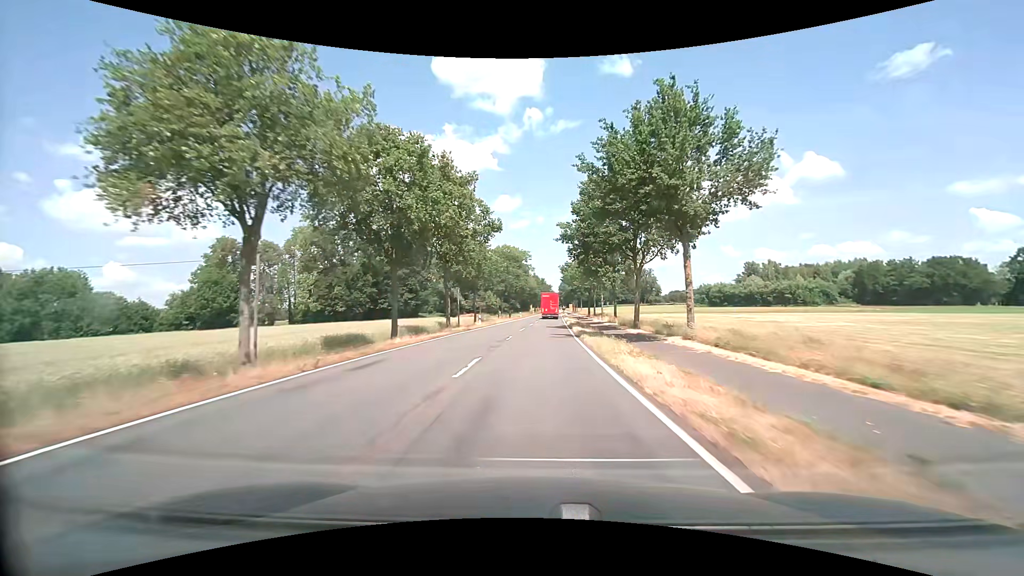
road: secondary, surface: asphalt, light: Day
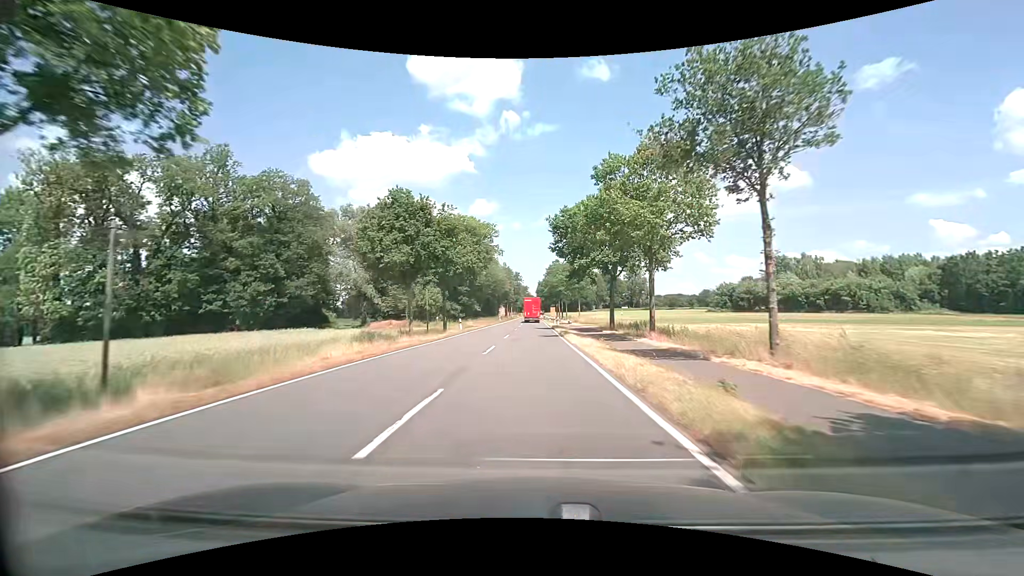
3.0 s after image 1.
(+1.6, +53.5) m; +3°
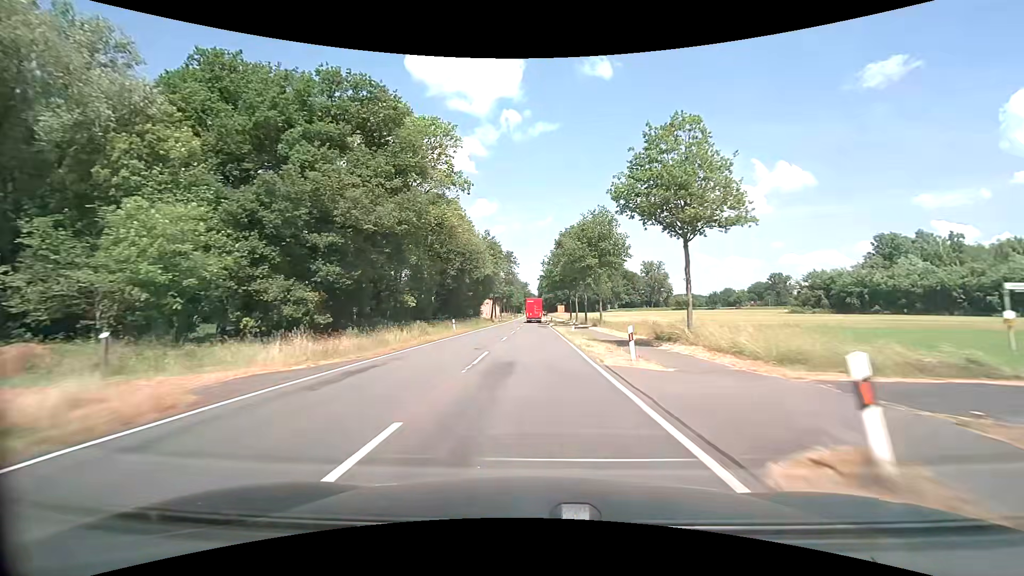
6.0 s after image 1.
(-0.3, +53.6) m; 0°
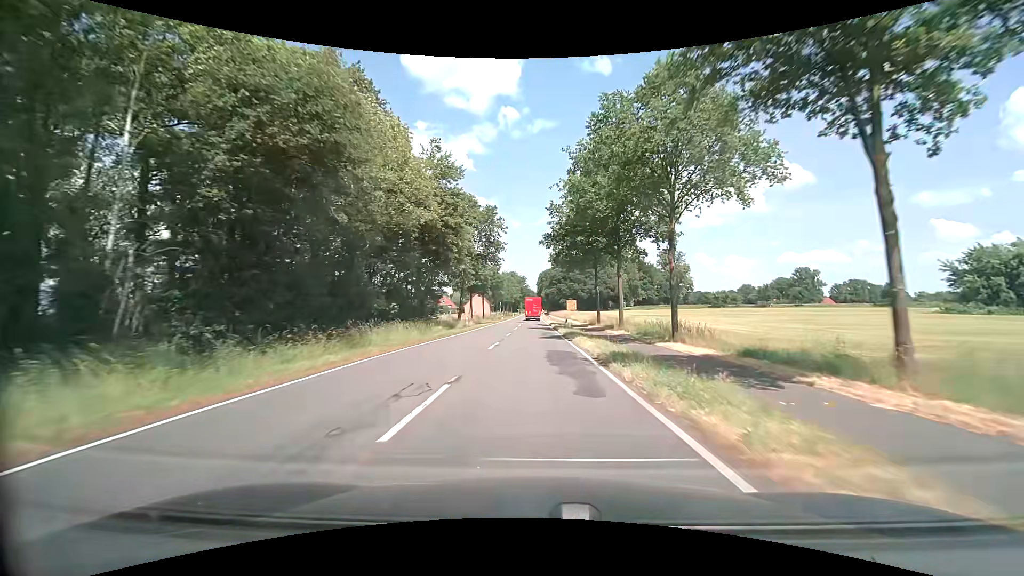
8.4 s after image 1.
(0.0, +42.9) m; 0°
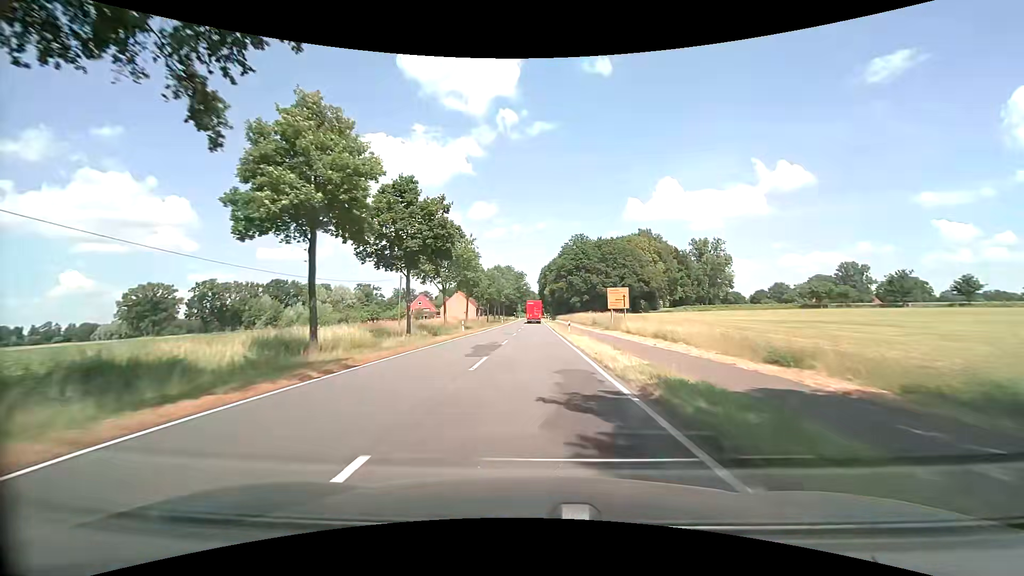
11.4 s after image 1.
(+0.2, +53.6) m; 0°
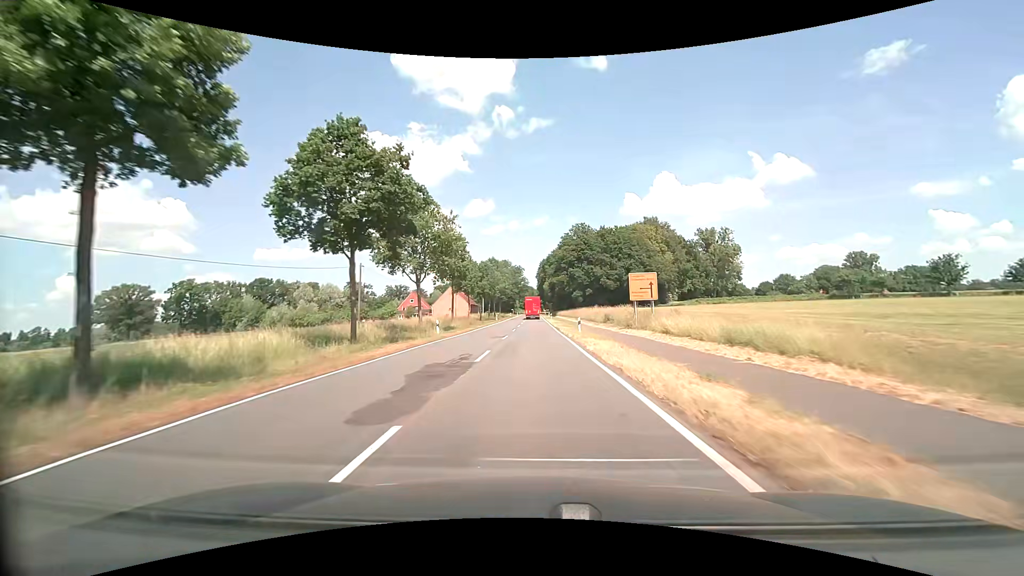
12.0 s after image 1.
(+0.1, +10.7) m; +1°
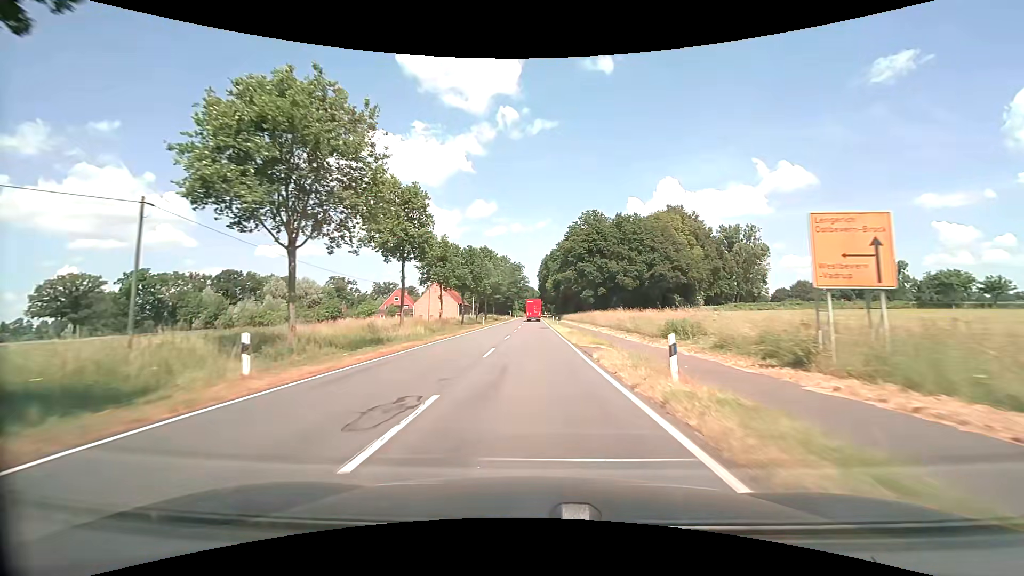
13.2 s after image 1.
(0.0, +21.5) m; 0°
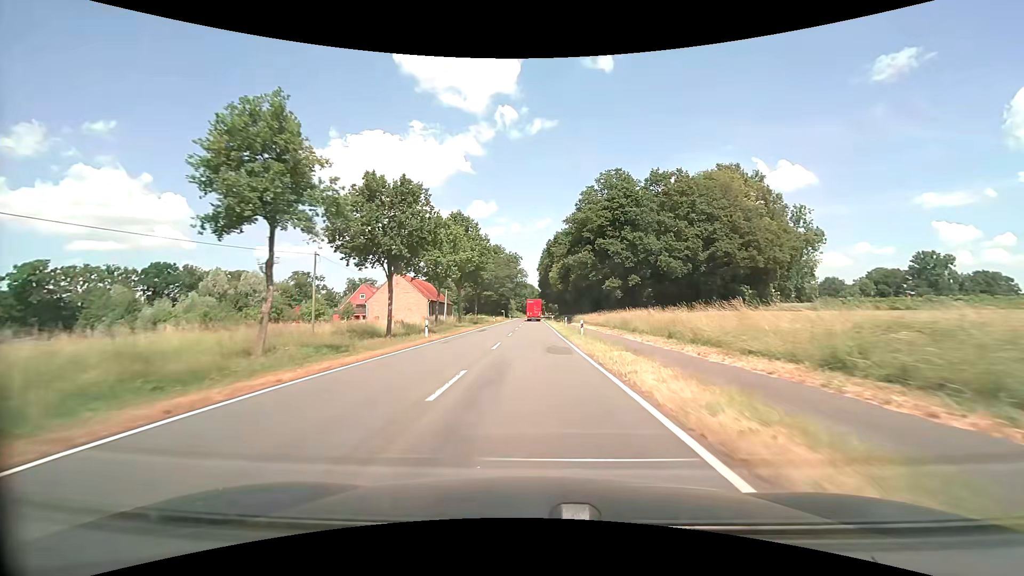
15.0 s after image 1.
(-0.1, +32.2) m; 0°
(0, +10) (0, +20) (0, +30) (0, +40) (0, +50) (0, +60) (0, +70) (0, +80) (0, +90) (0, +100) m
